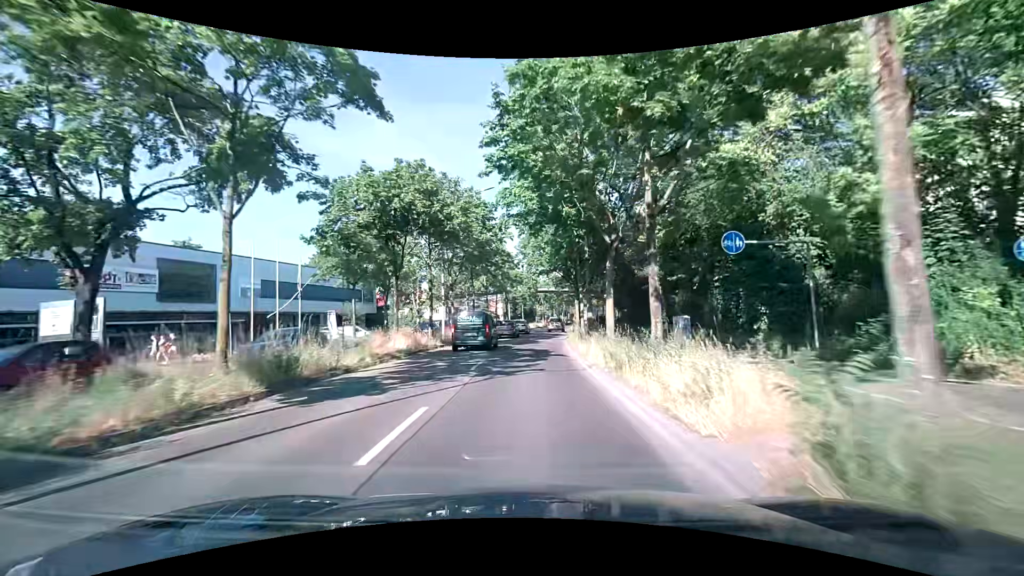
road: primary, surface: asphalt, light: Day
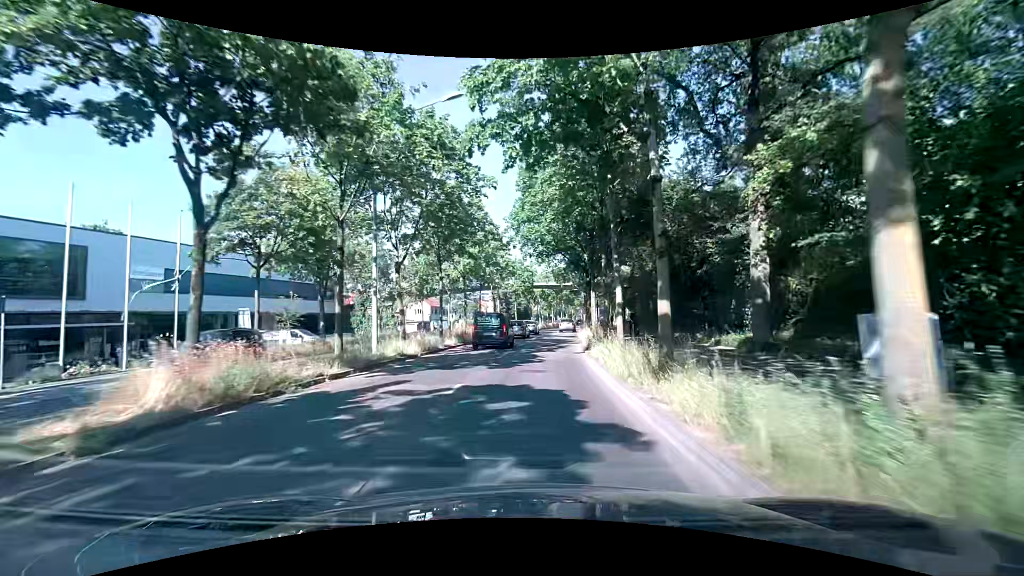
(0.0, +13.5) m; +1°
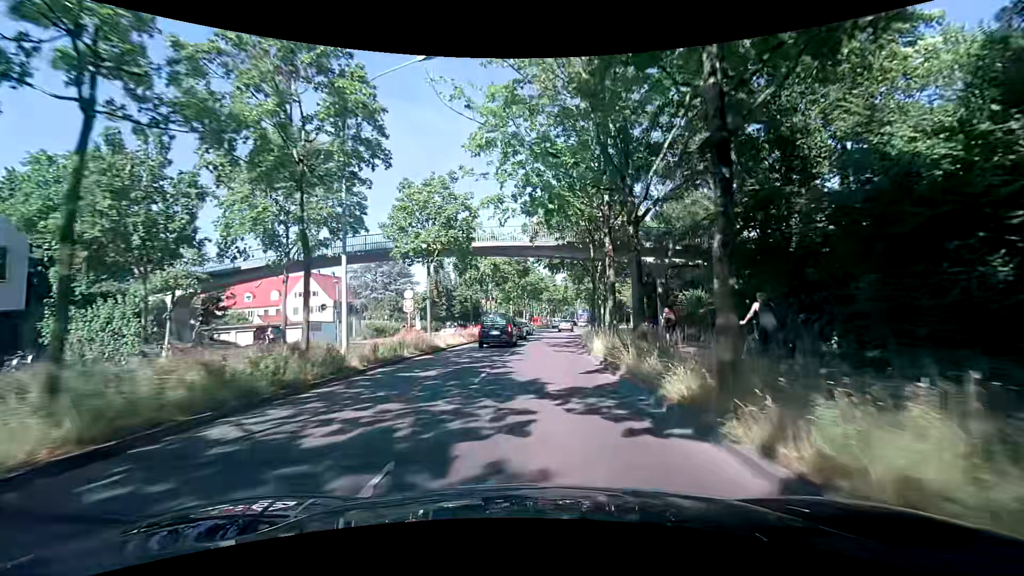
(+1.0, +34.6) m; +4°
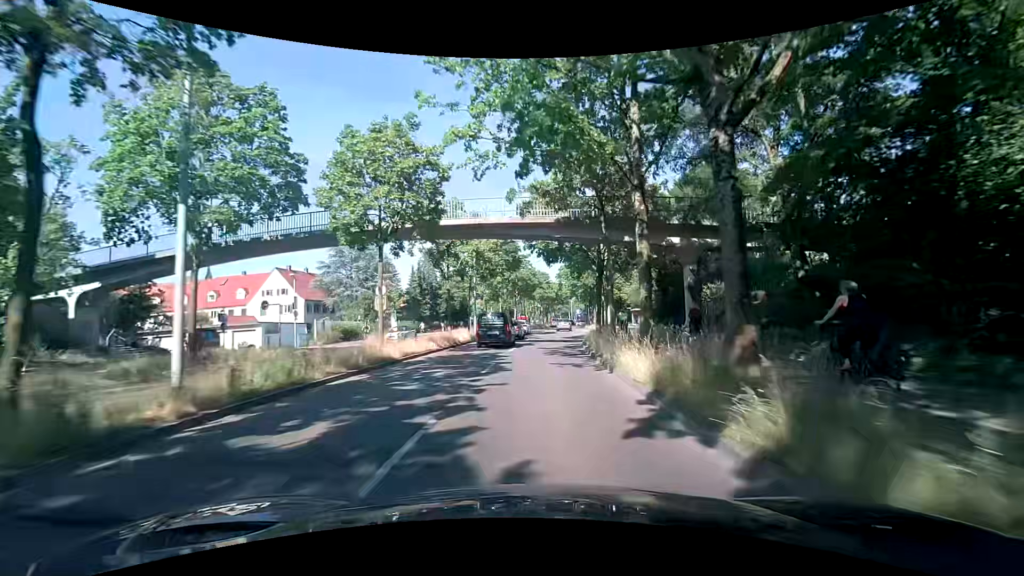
(+0.1, +7.0) m; +1°
(0, +10) (0, +20) (+1, +30) (+1, +40) (+2, +50) (+3, +60) (+4, +70) (+6, +80) (+7, +90) (+8, +100) m
